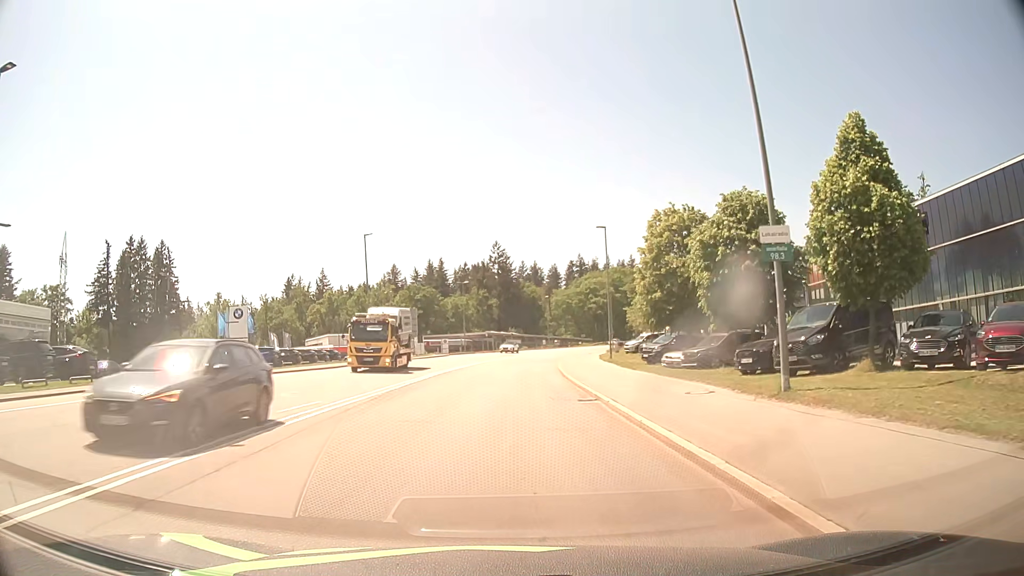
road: secondary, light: Day
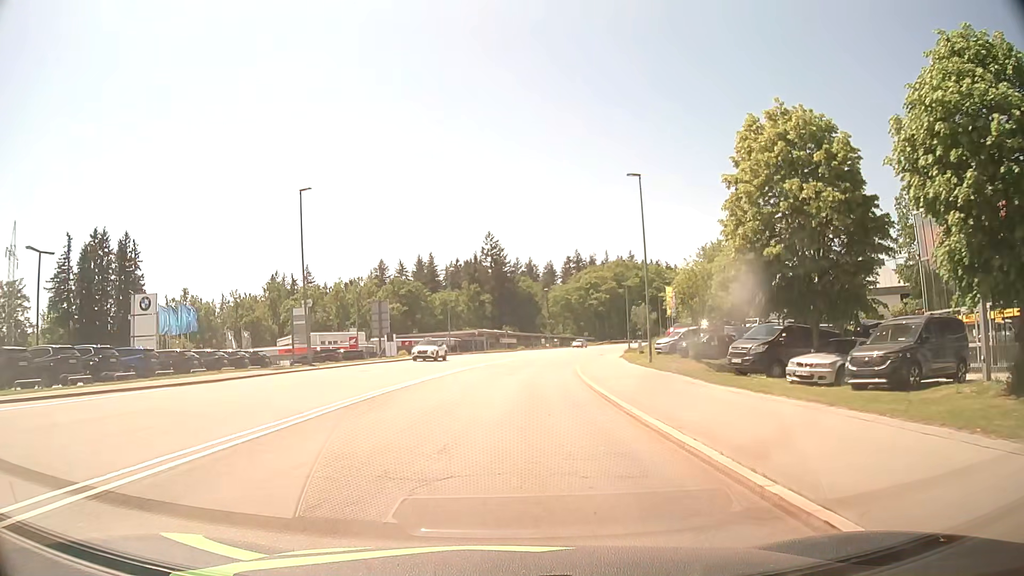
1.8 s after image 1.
(0.0, +16.8) m; 0°
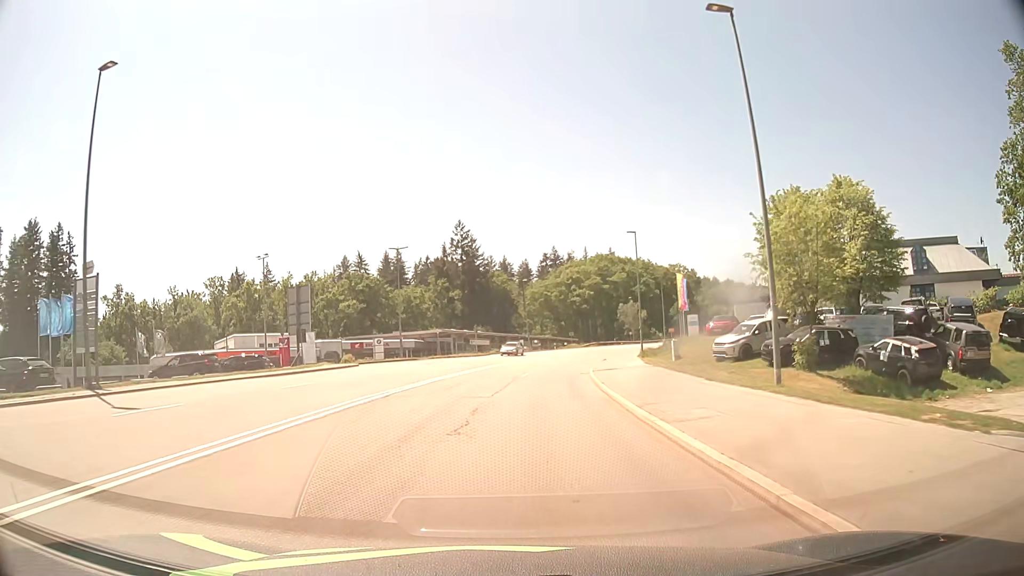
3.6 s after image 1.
(+0.3, +20.3) m; +2°
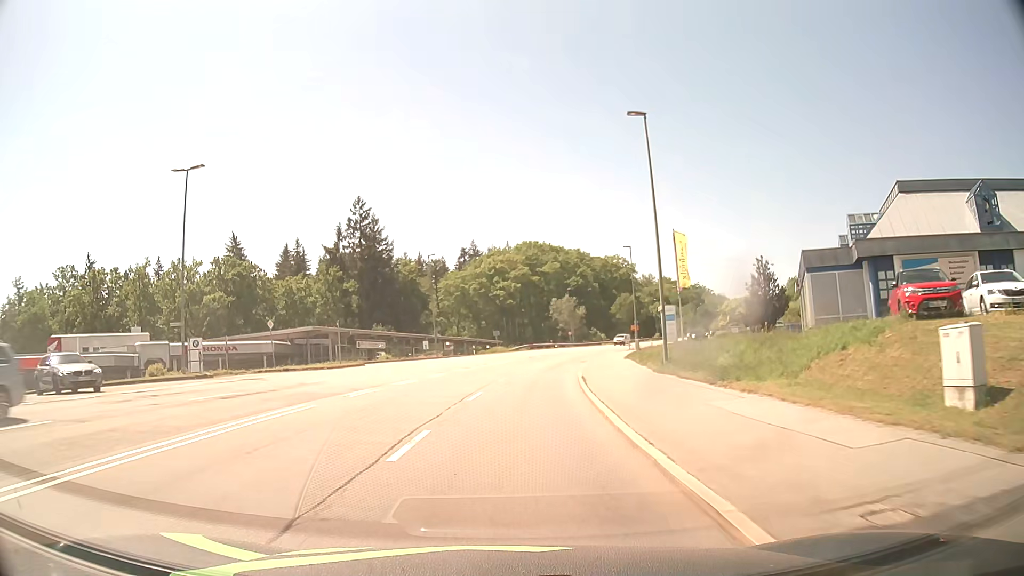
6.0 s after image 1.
(+1.7, +30.6) m; +7°
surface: asphalt
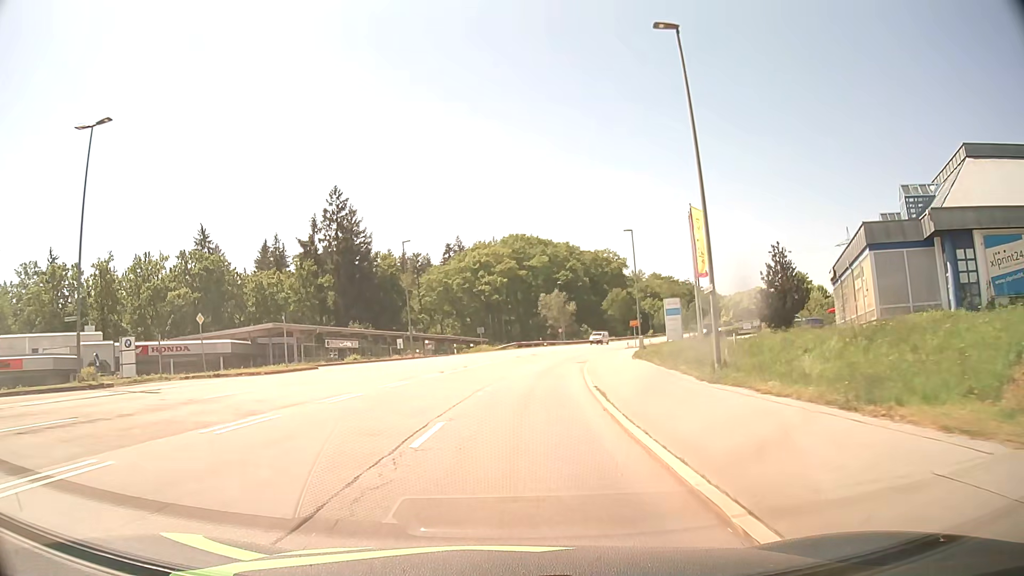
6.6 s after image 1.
(+0.1, +8.0) m; +1°
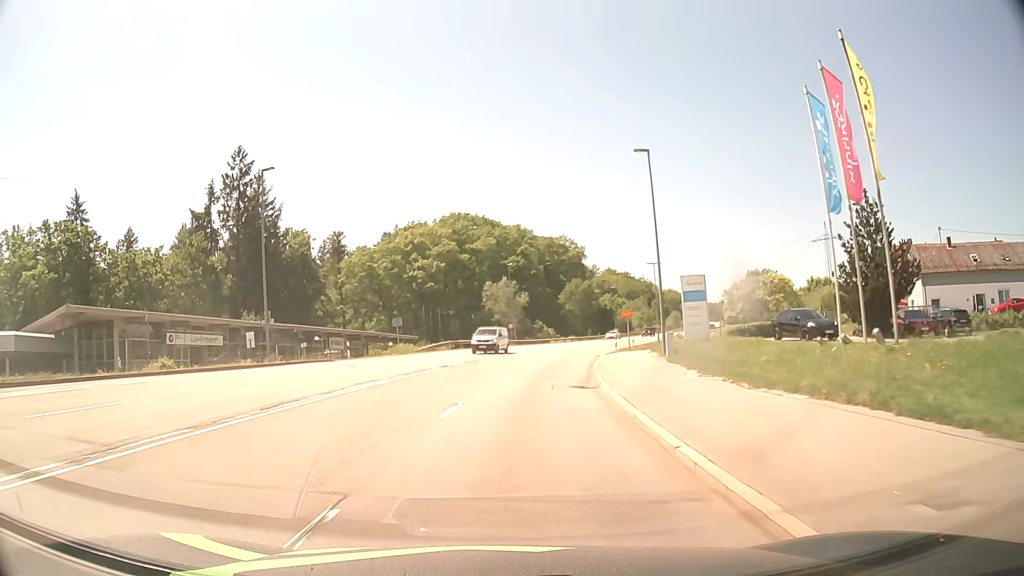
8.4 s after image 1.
(+1.0, +24.8) m; +5°
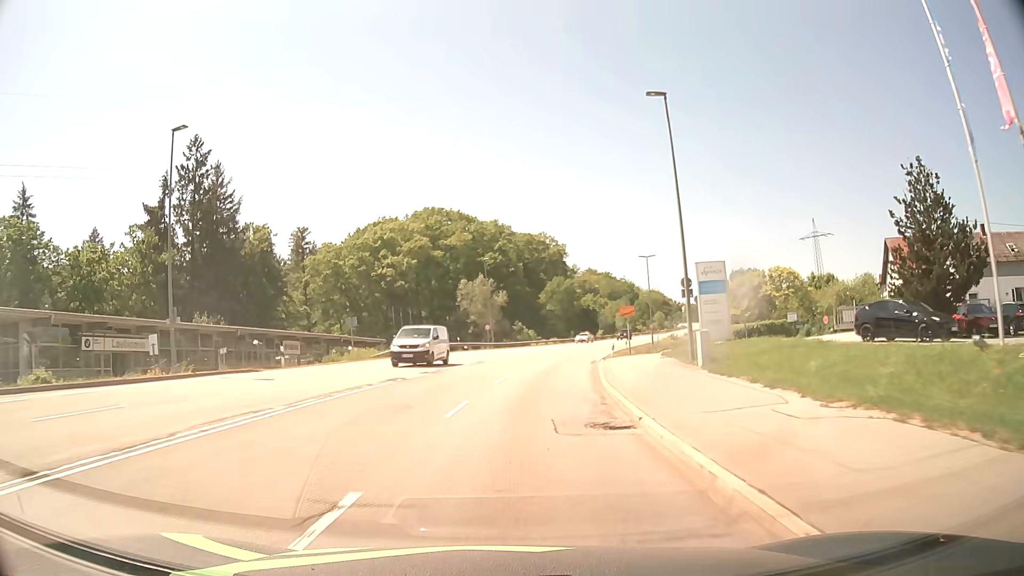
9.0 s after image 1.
(+0.2, +8.4) m; +2°
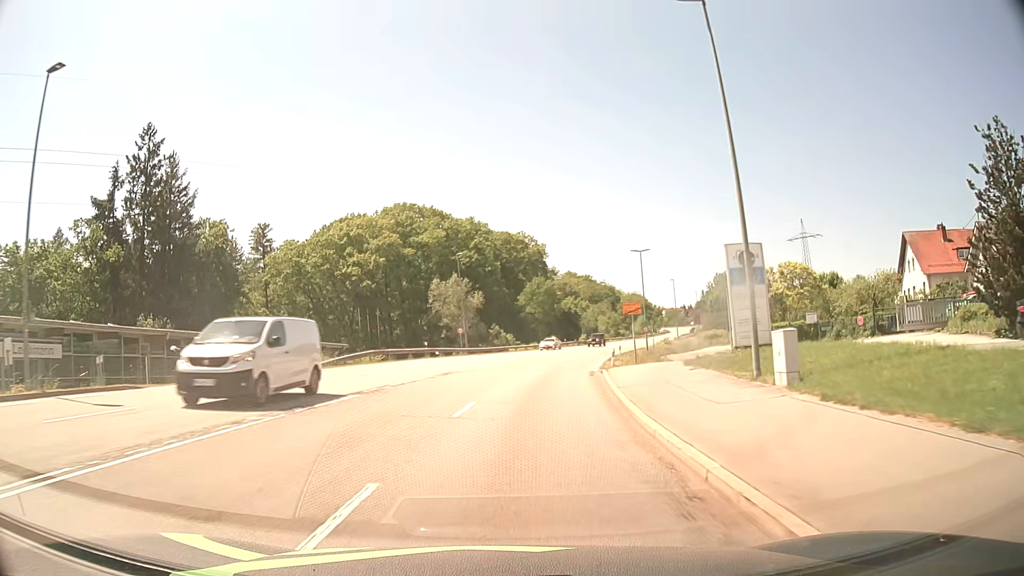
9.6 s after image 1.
(+0.1, +8.4) m; +2°
(0, +10) (+1, +20) (+2, +30) (+4, +40) (+5, +50) (+8, +59) (+10, +69) (+13, +79) (+17, +88) (+20, +97) m
